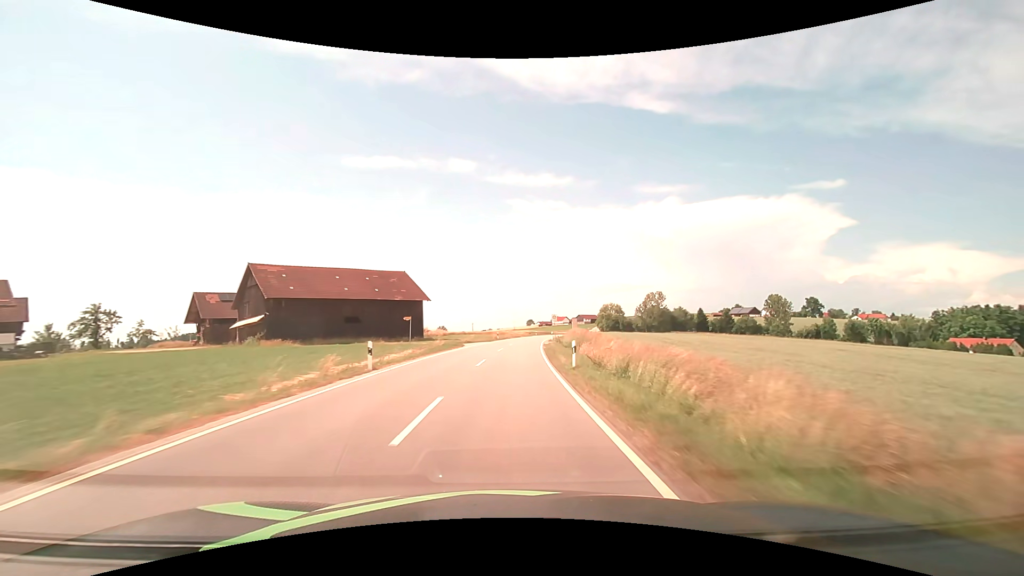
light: Day
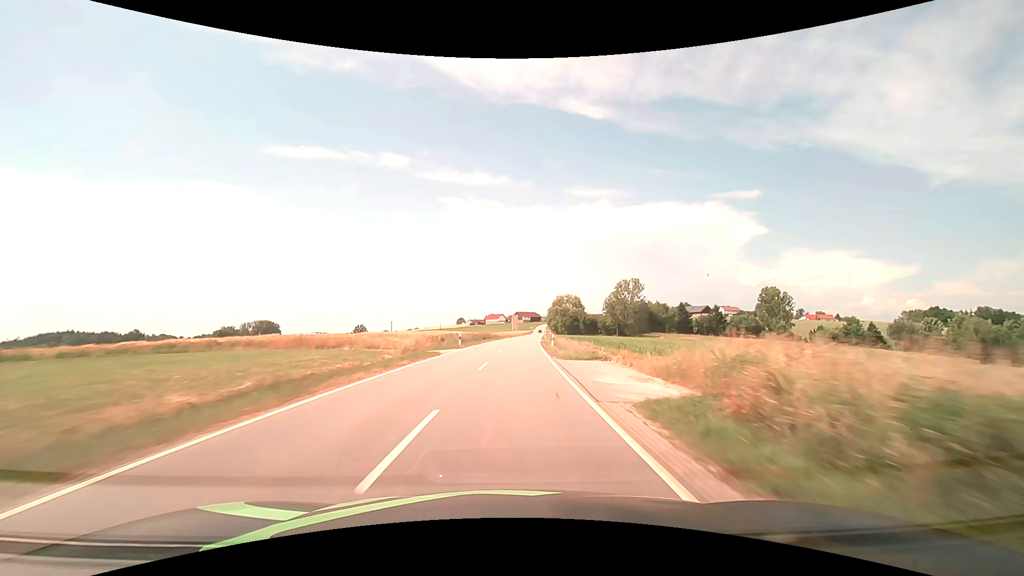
(+4.8, +74.4) m; +8°
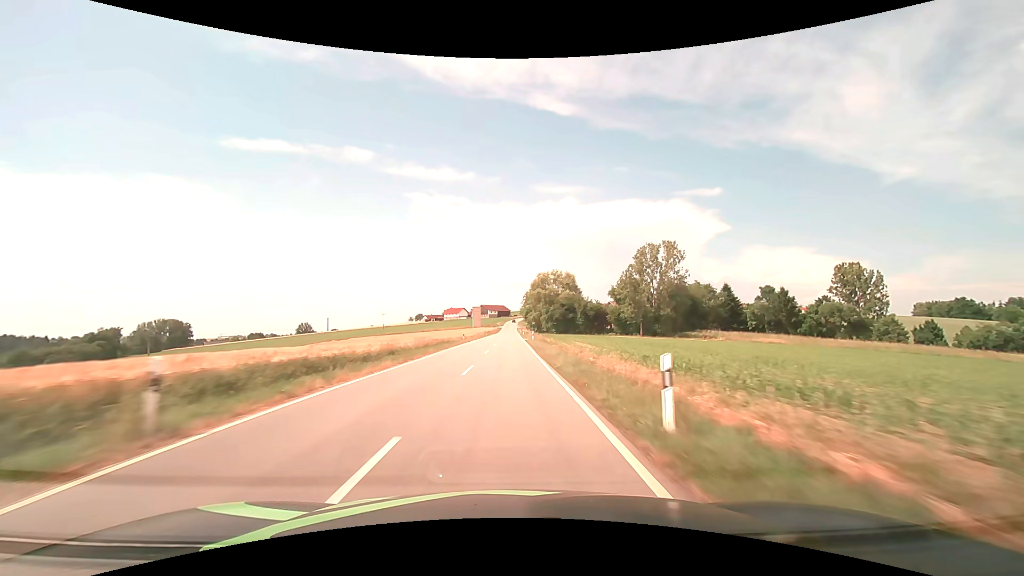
(+3.7, +75.0) m; +4°
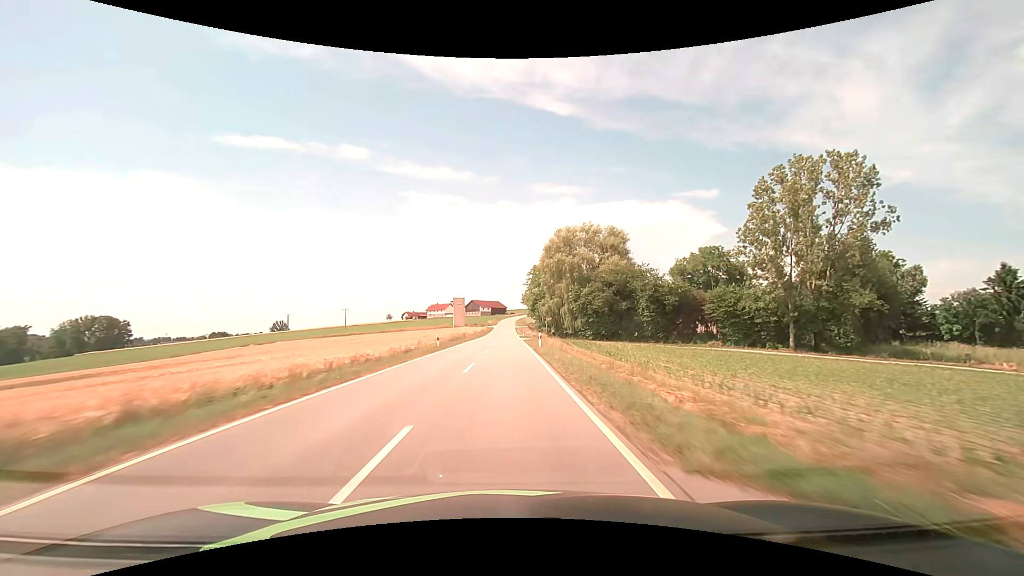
(+0.4, +60.2) m; 0°
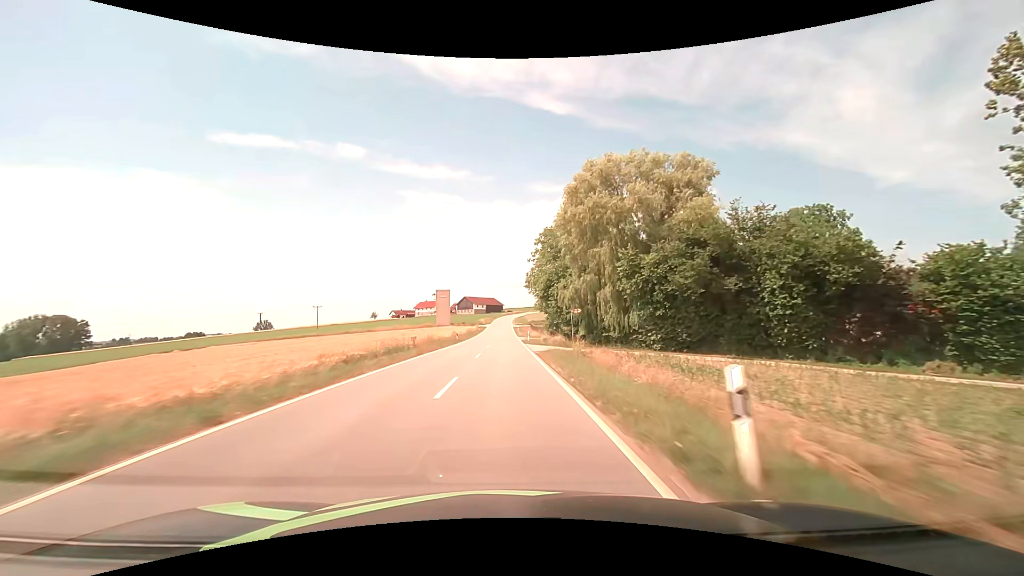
(+0.1, +30.1) m; 0°
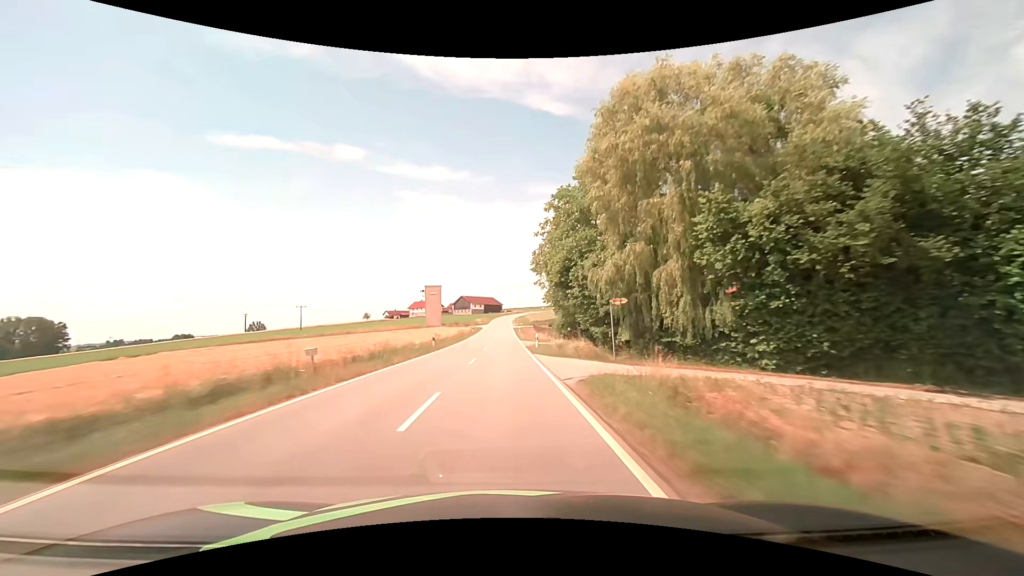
(0.0, +15.0) m; 0°
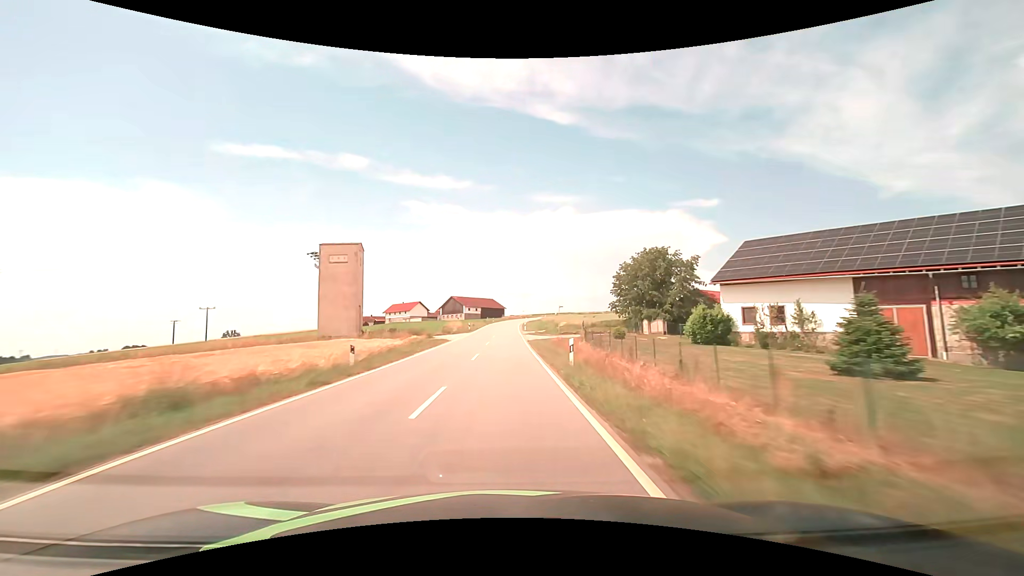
(-0.2, +60.1) m; 0°
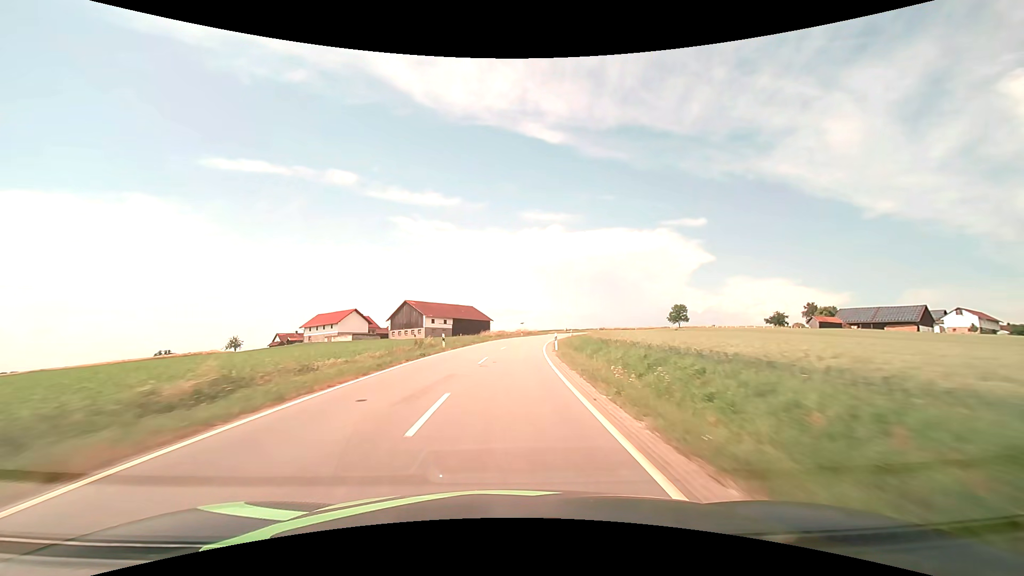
(0.0, +74.2) m; +1°
(0, +10) (0, +20) (+1, +30) (+2, +40) (+3, +50) (+4, +60) (+6, +70) (+8, +79) (+10, +89) (+13, +99) m
